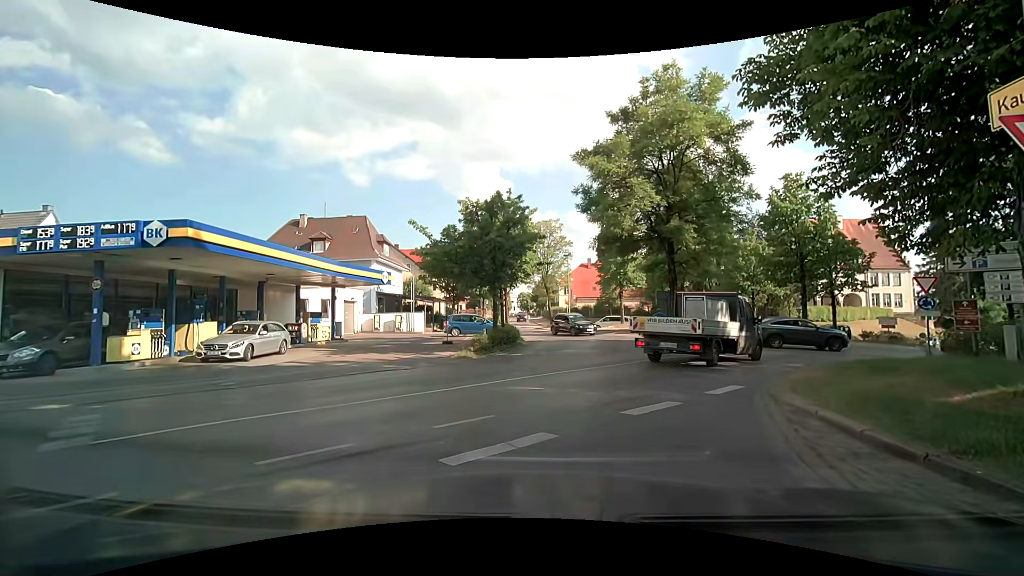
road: secondary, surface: asphalt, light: Day
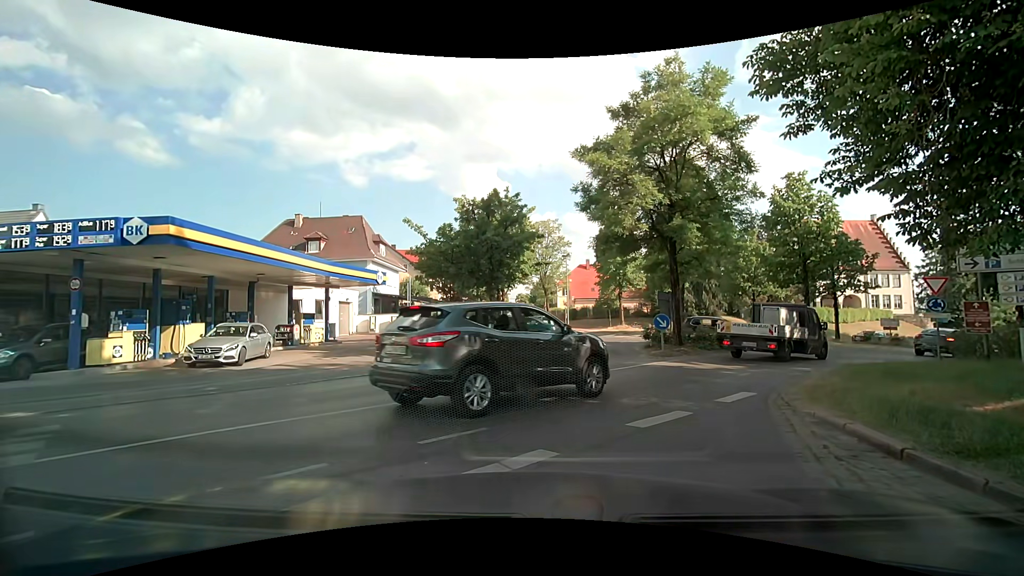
(0.0, +0.7) m; 0°
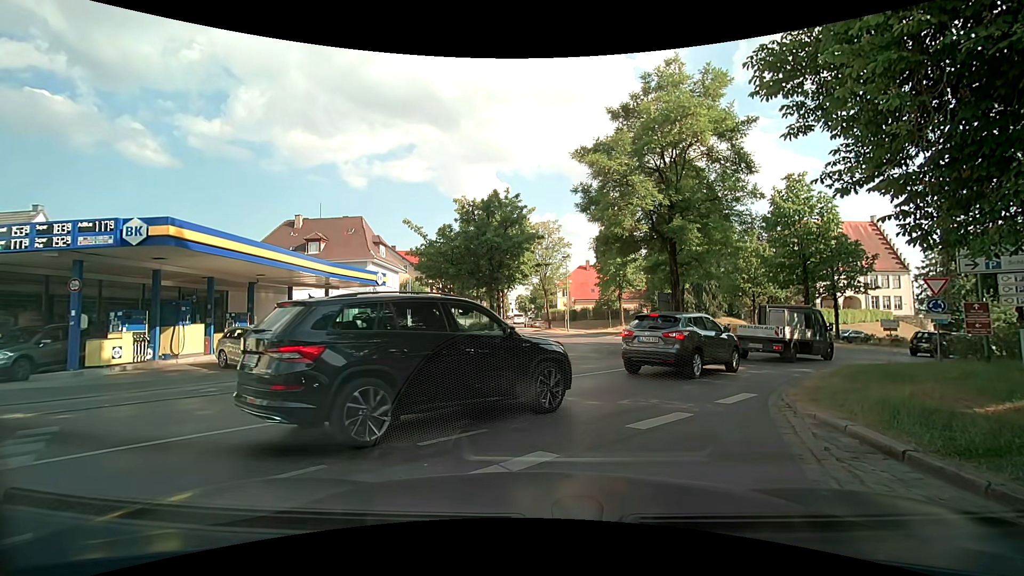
(0.0, +0.1) m; 0°
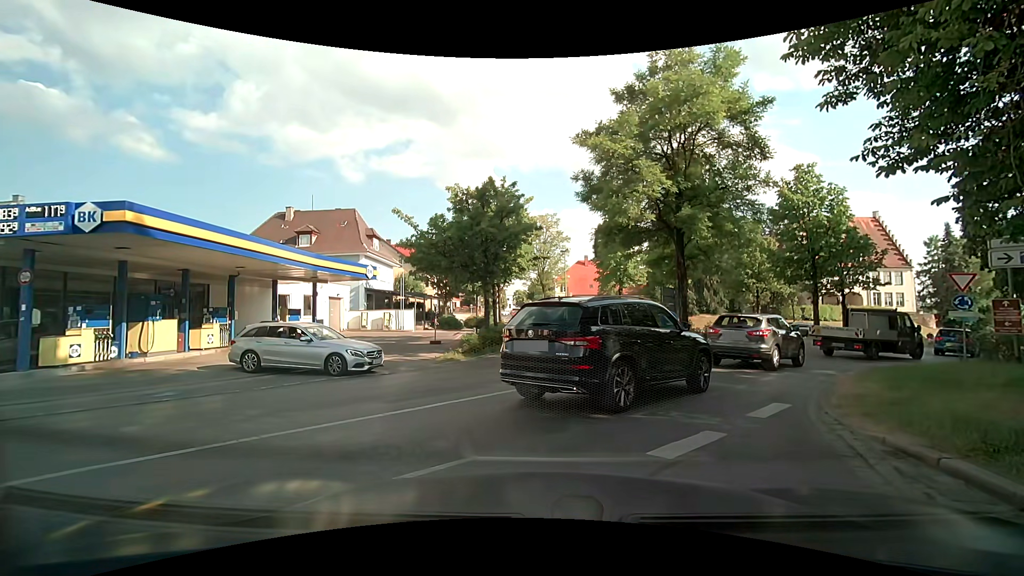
(0.0, +1.4) m; 0°
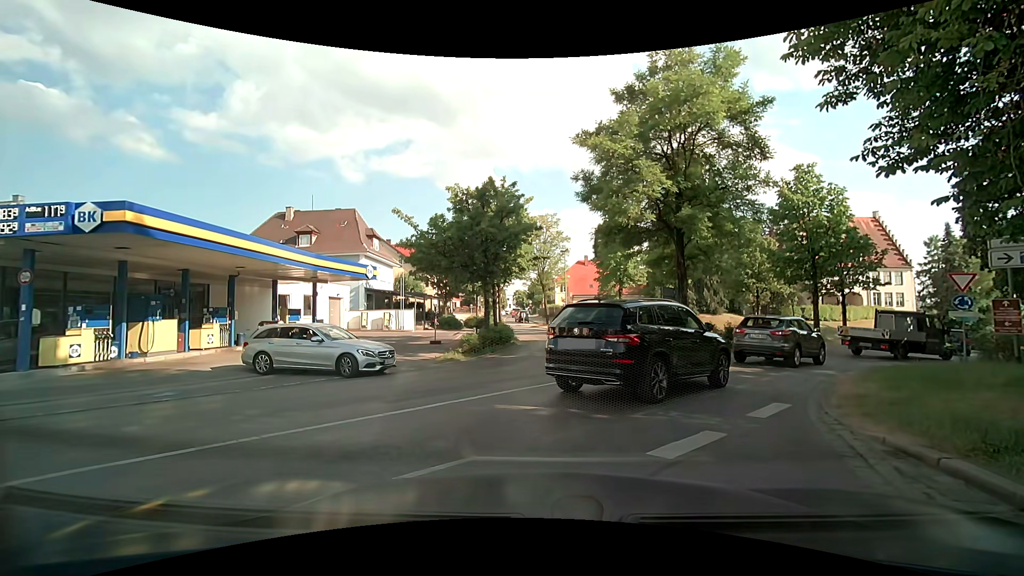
(0.0, 0.0) m; 0°
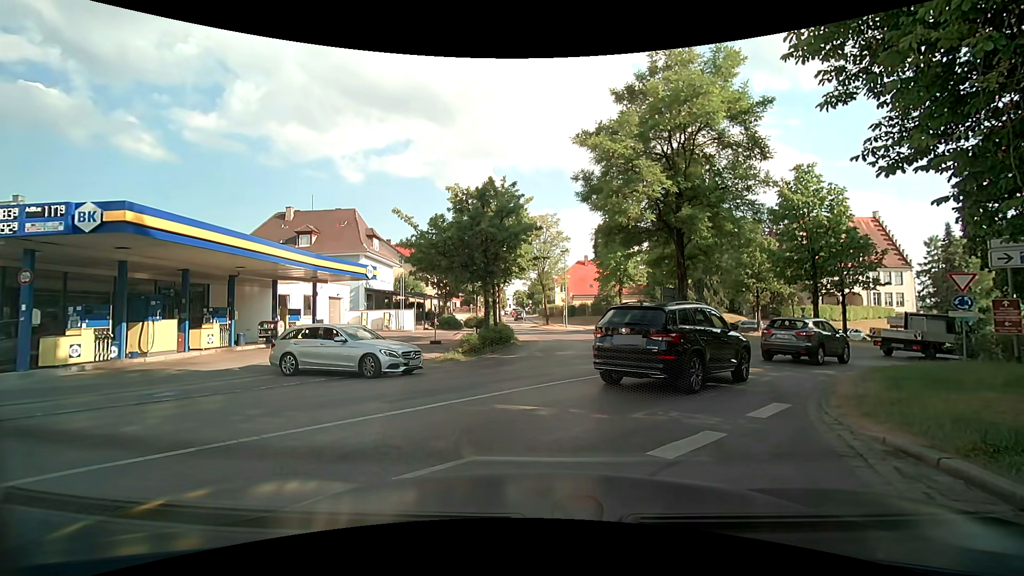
(0.0, 0.0) m; 0°
(+2, +10) (+7, +18) (+14, +25) (+23, +30) (+30, +37) (+29, +47) (+23, +55) (+15, +60) (+6, +65) (+1, +73) m
